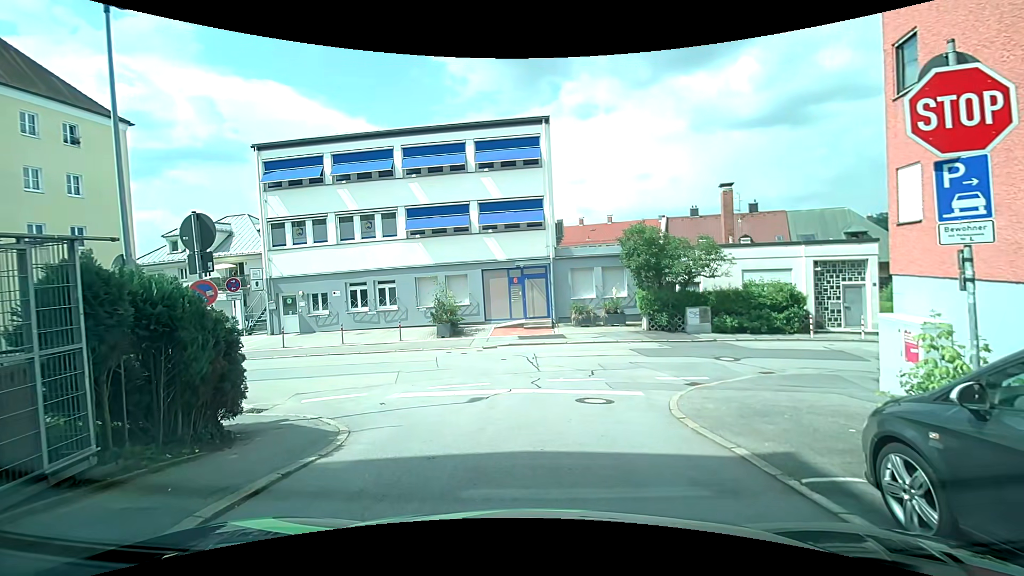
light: Day
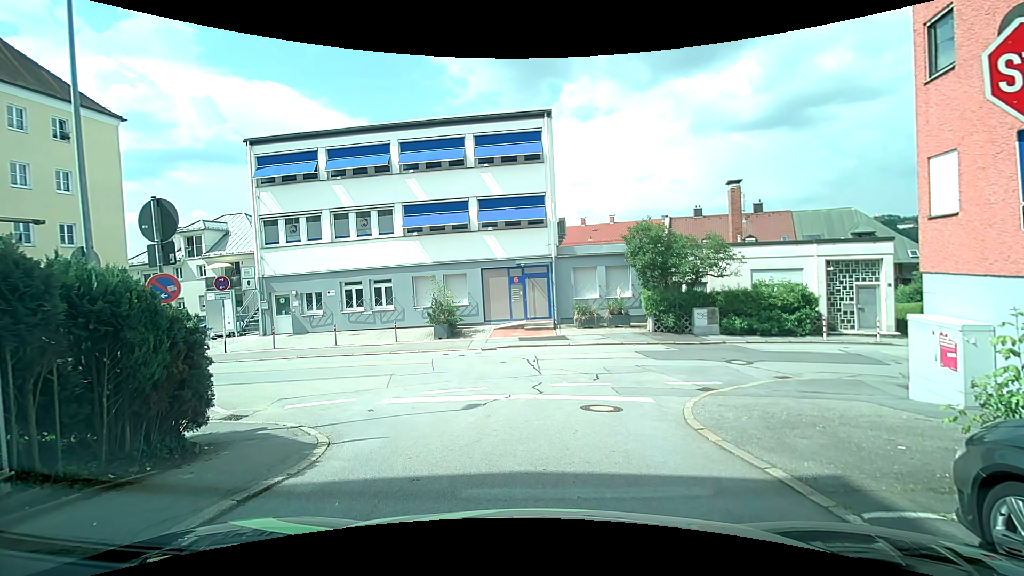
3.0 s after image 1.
(0.0, +0.9) m; 0°
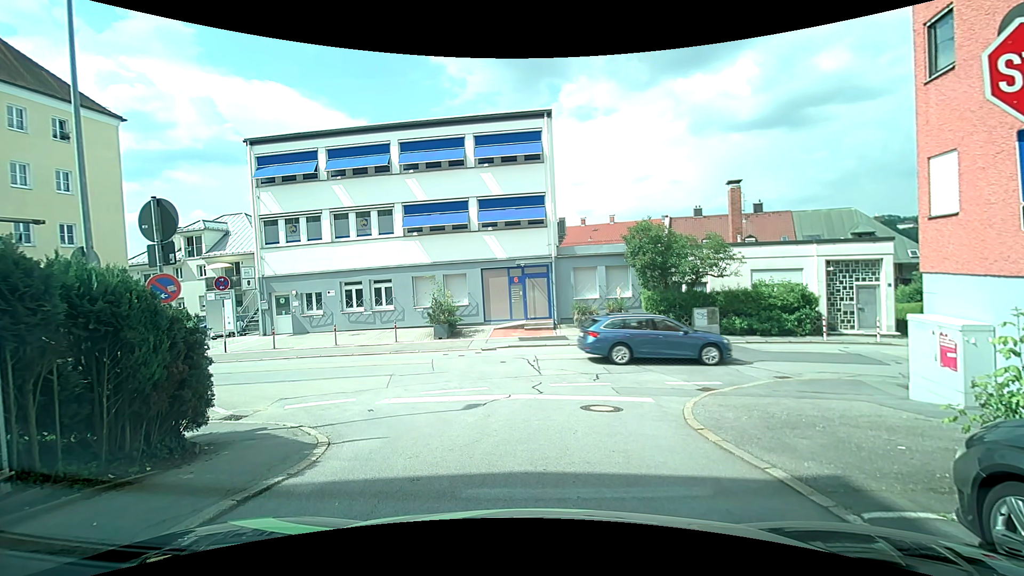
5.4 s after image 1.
(0.0, 0.0) m; 0°
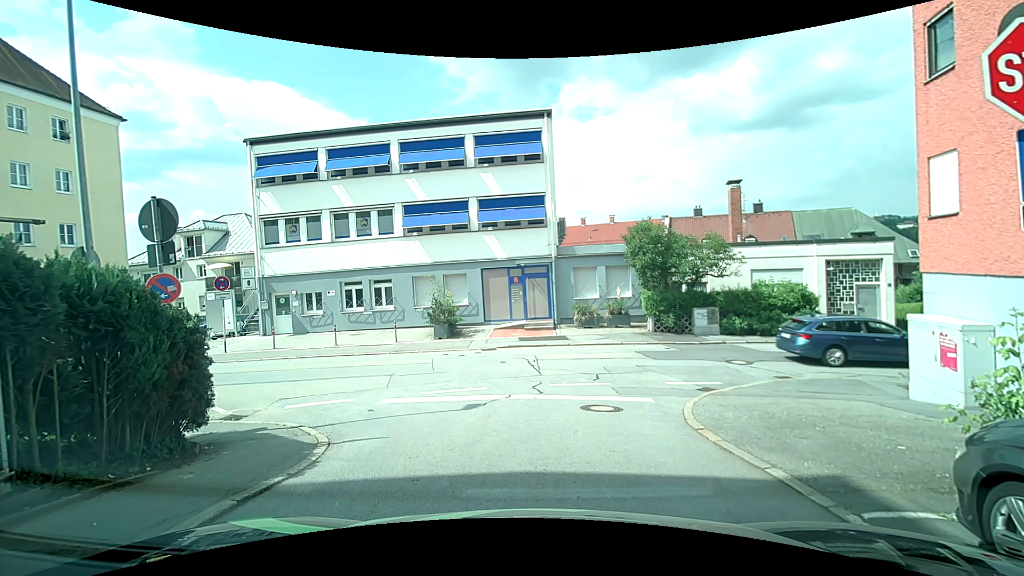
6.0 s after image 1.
(0.0, 0.0) m; 0°
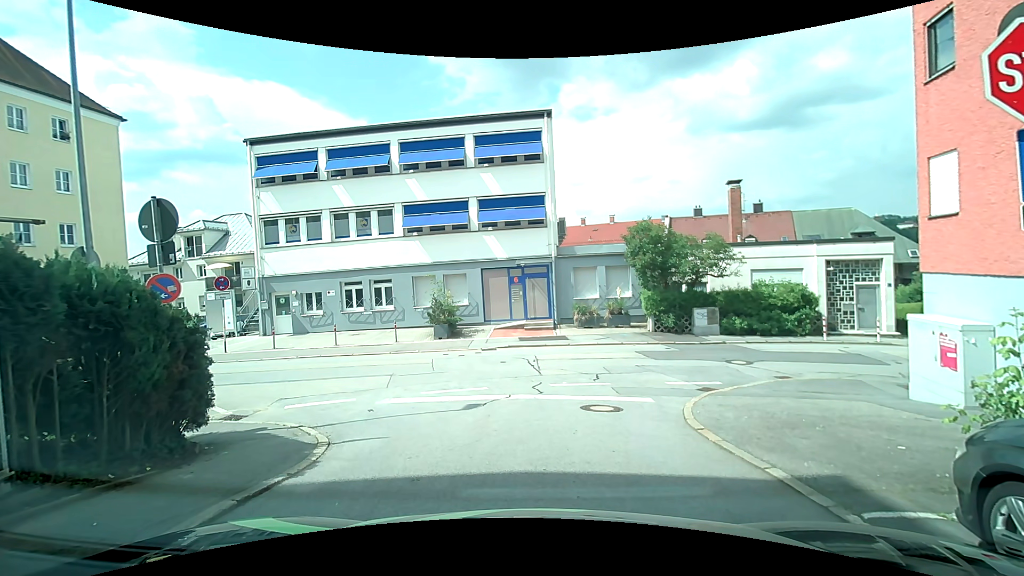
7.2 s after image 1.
(0.0, 0.0) m; 0°
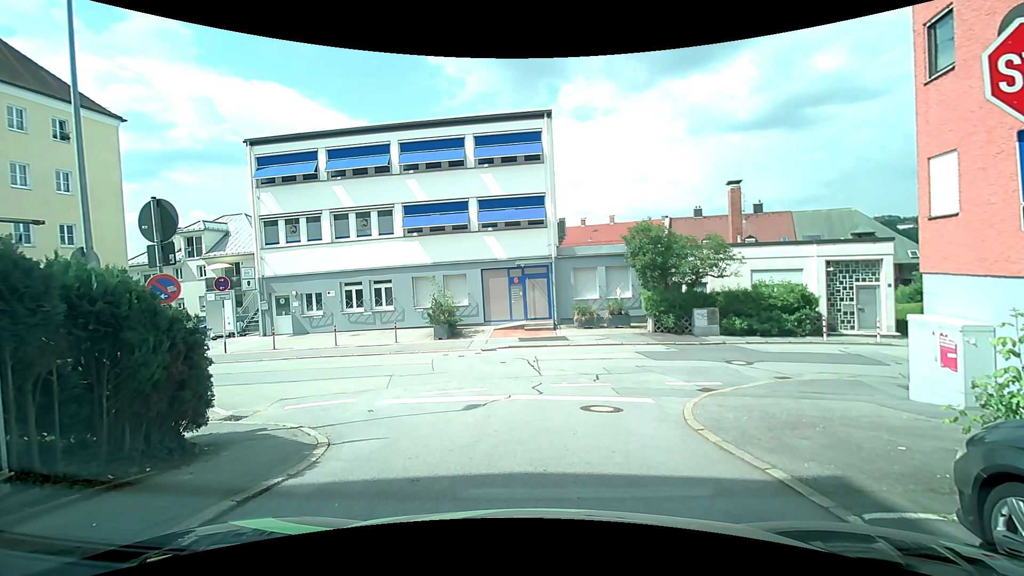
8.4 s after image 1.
(0.0, 0.0) m; 0°
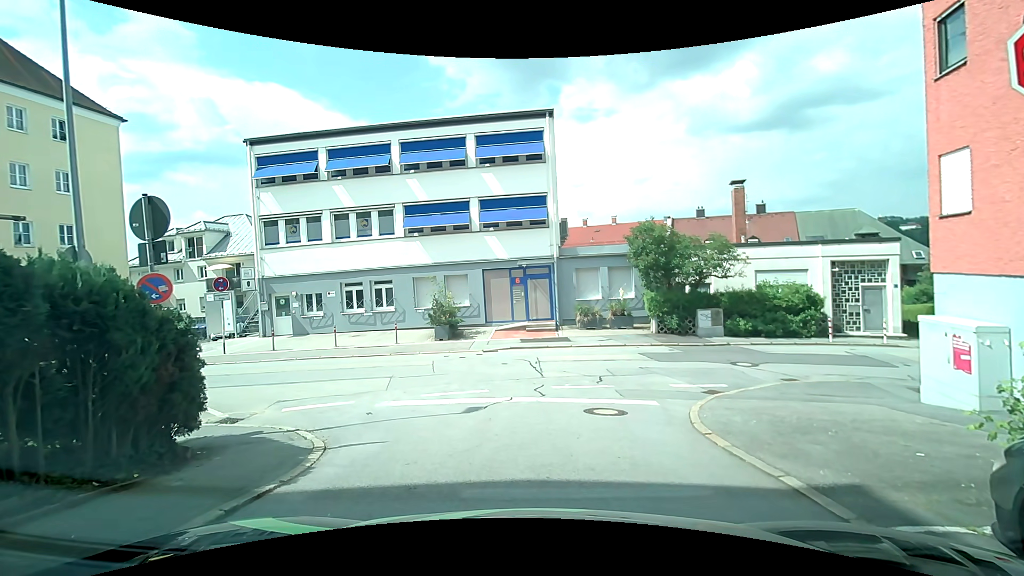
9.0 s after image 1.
(0.0, +0.2) m; 0°
